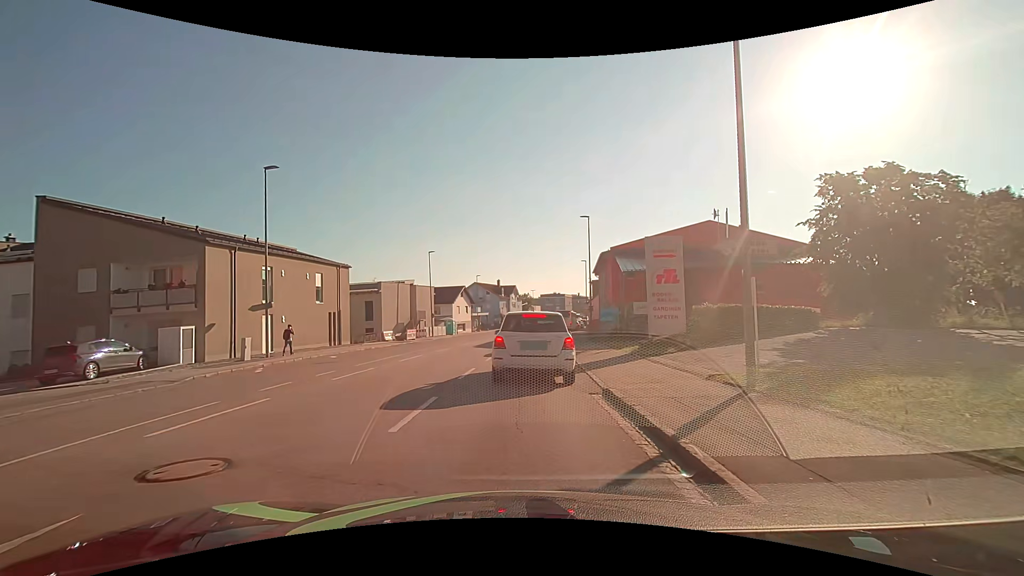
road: tertiary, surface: asphalt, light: Day
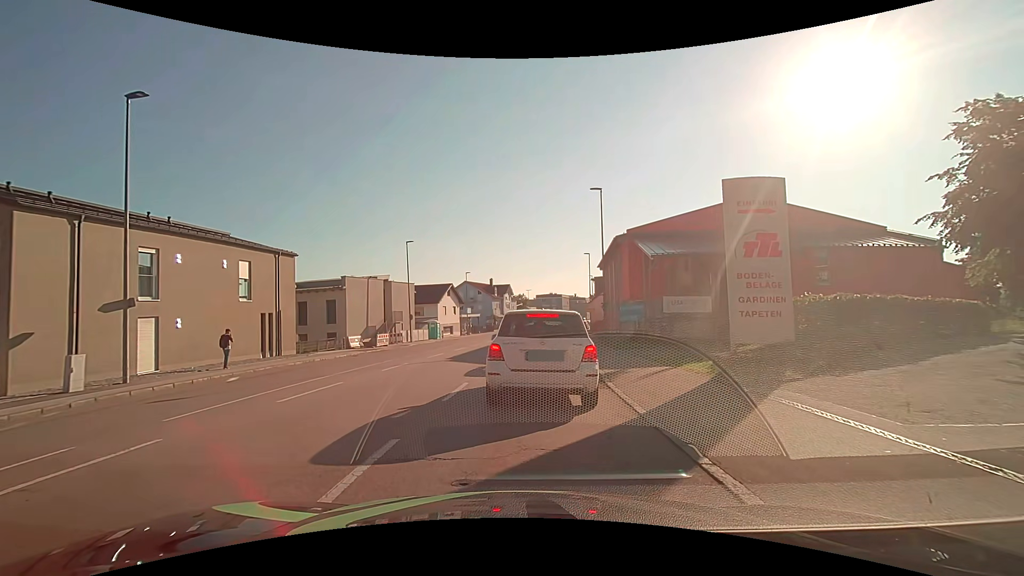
(0.0, +8.9) m; +1°
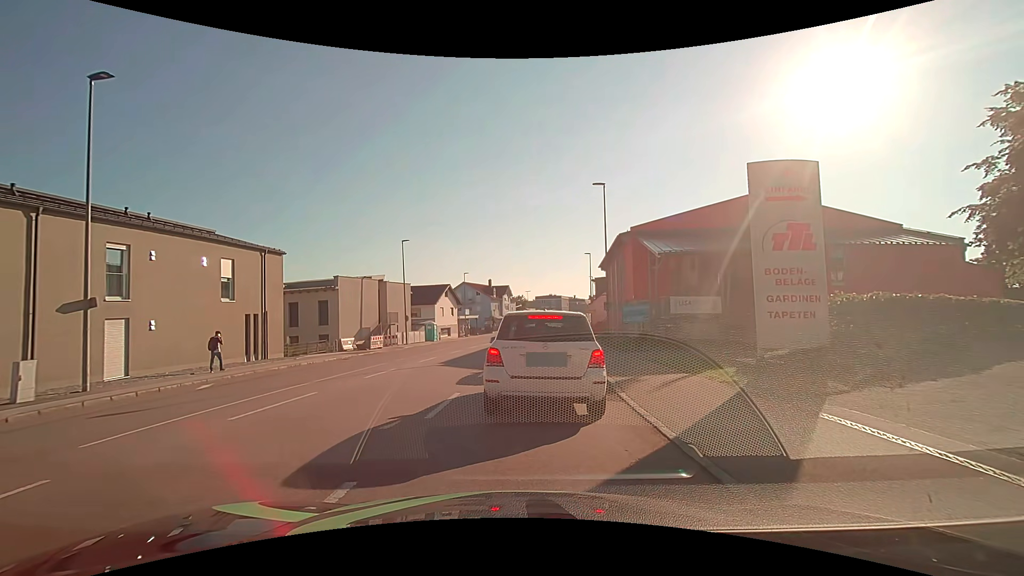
(0.0, +1.5) m; +1°
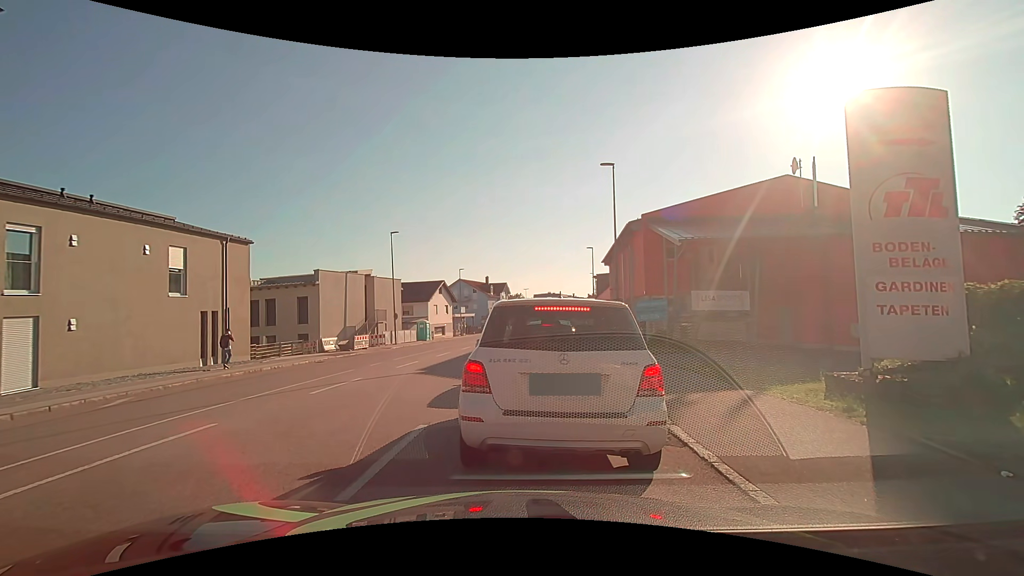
(0.0, +3.4) m; 0°
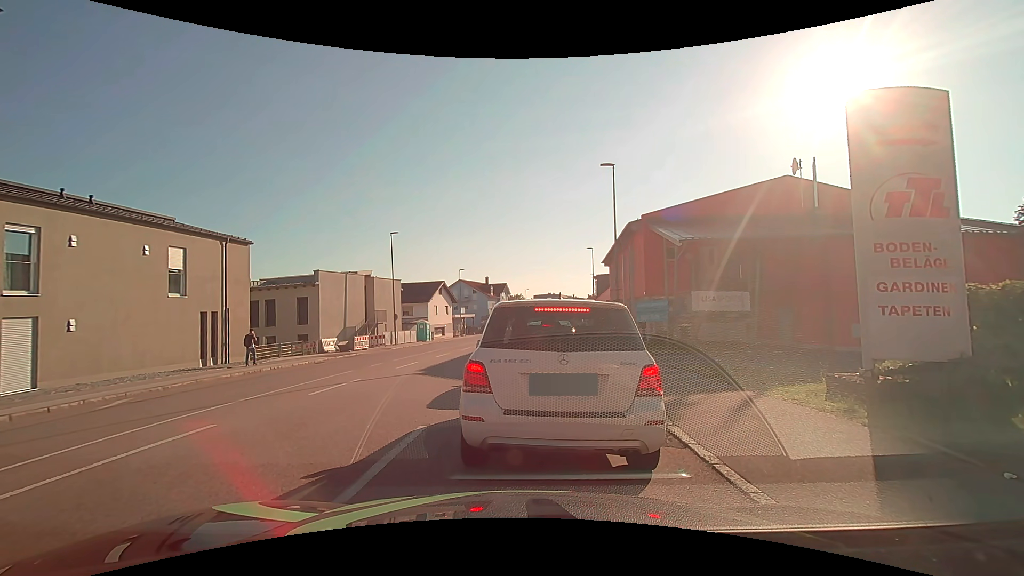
(0.0, +0.1) m; 0°
